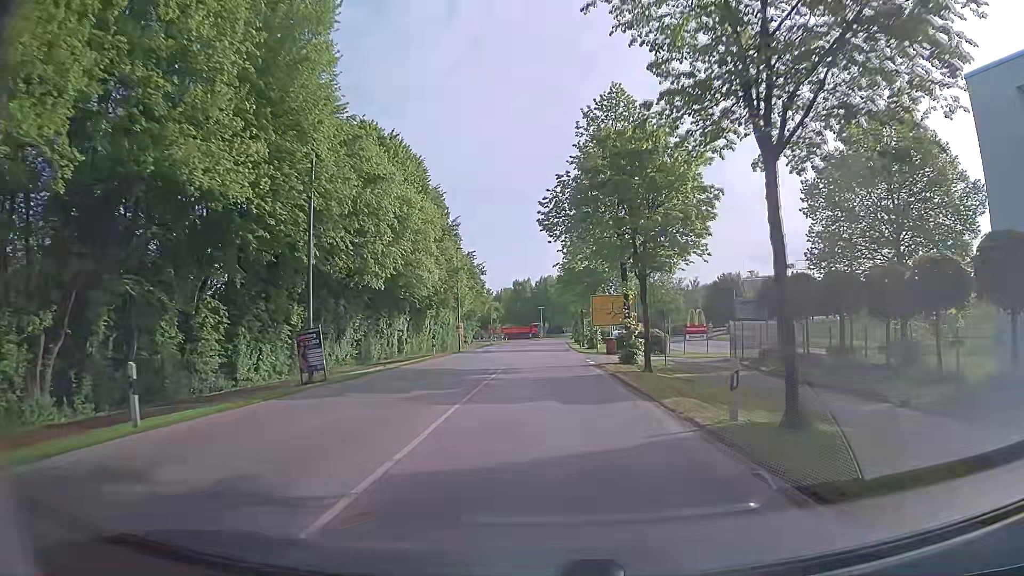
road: tertiary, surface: asphalt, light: Day
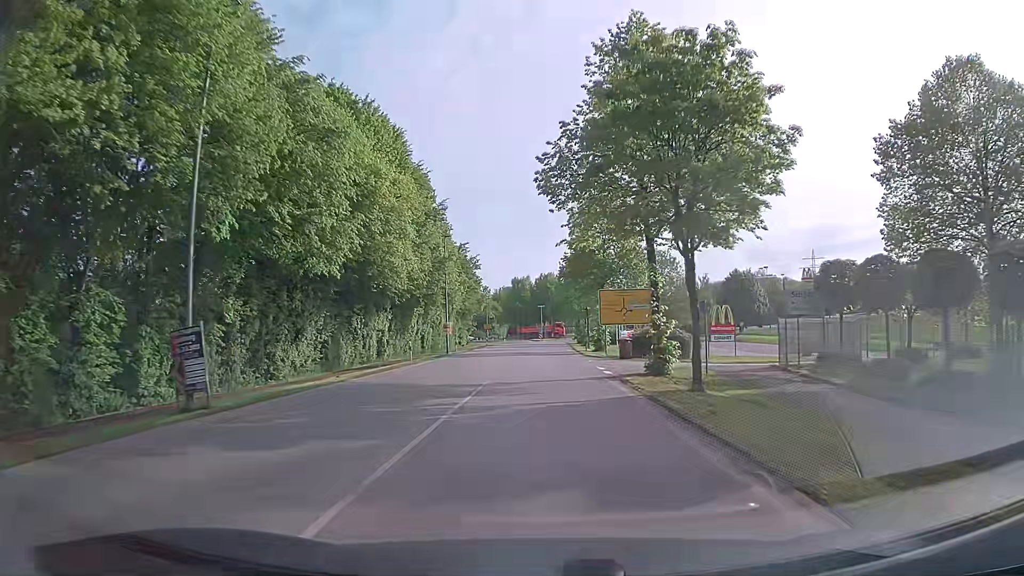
(0.0, +7.3) m; 0°
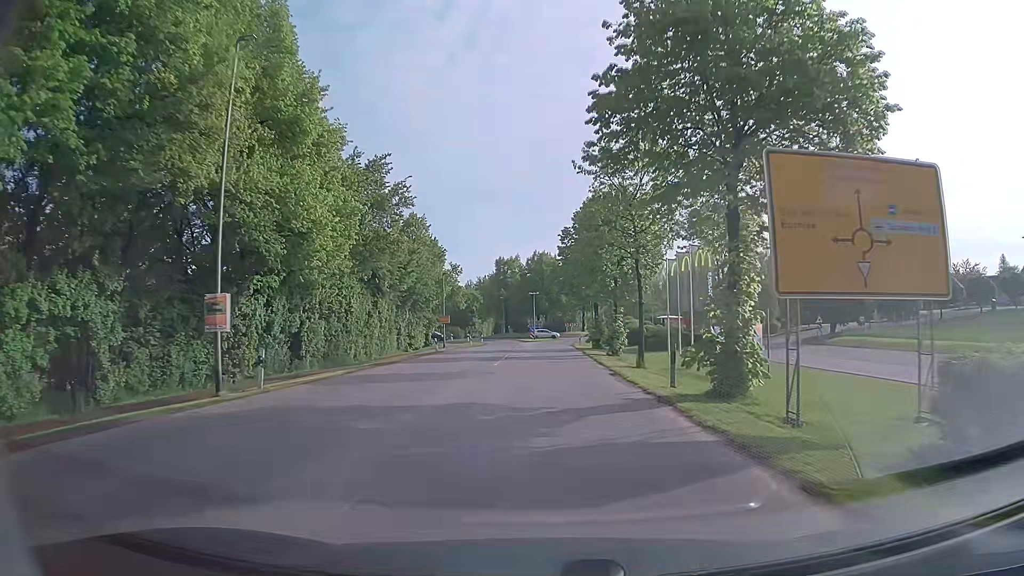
(0.0, +35.5) m; +1°
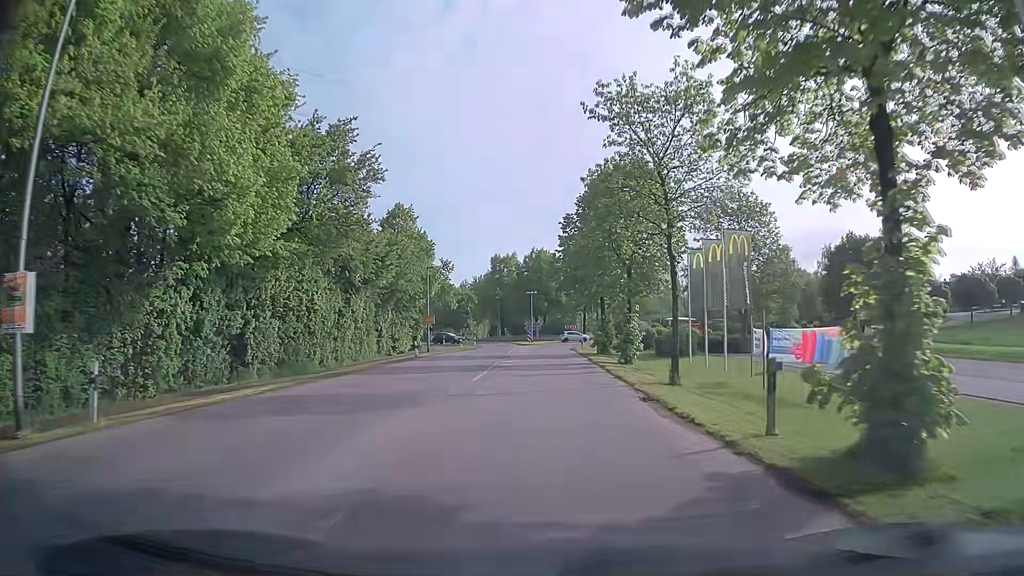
(-0.1, +6.9) m; 0°
